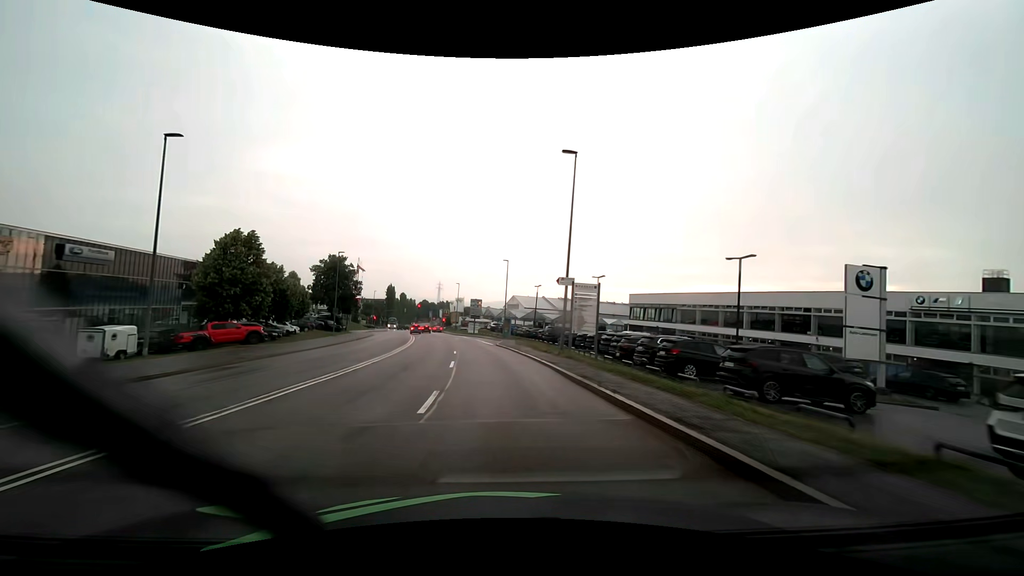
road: secondary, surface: asphalt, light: Day
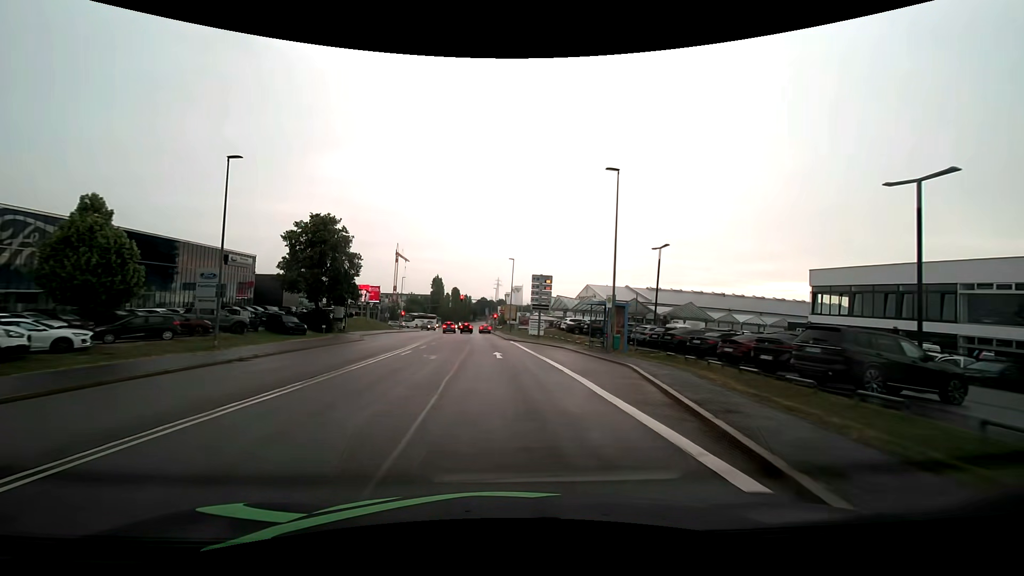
(-2.4, +36.7) m; -7°
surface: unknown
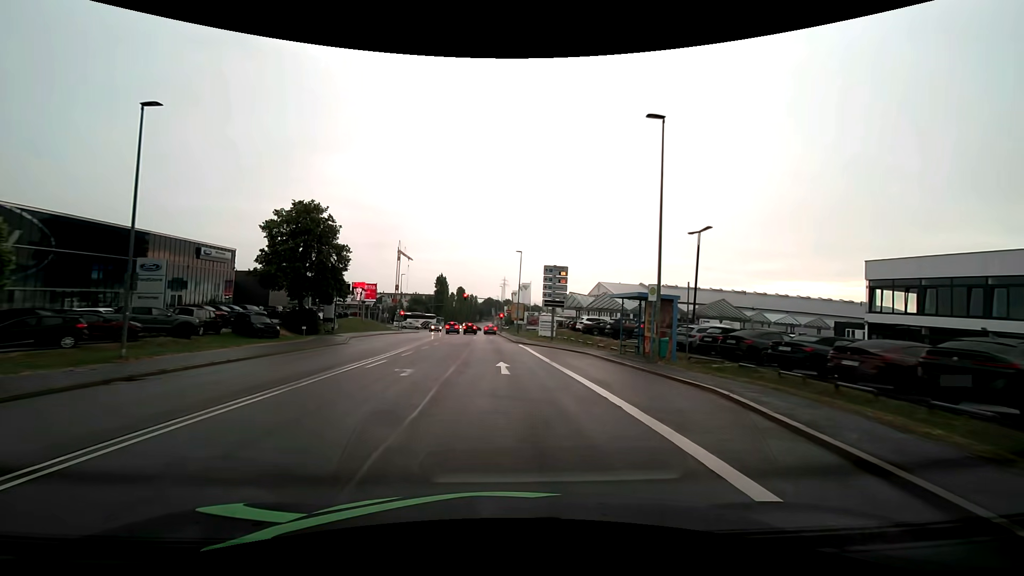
(-0.1, +6.9) m; -1°
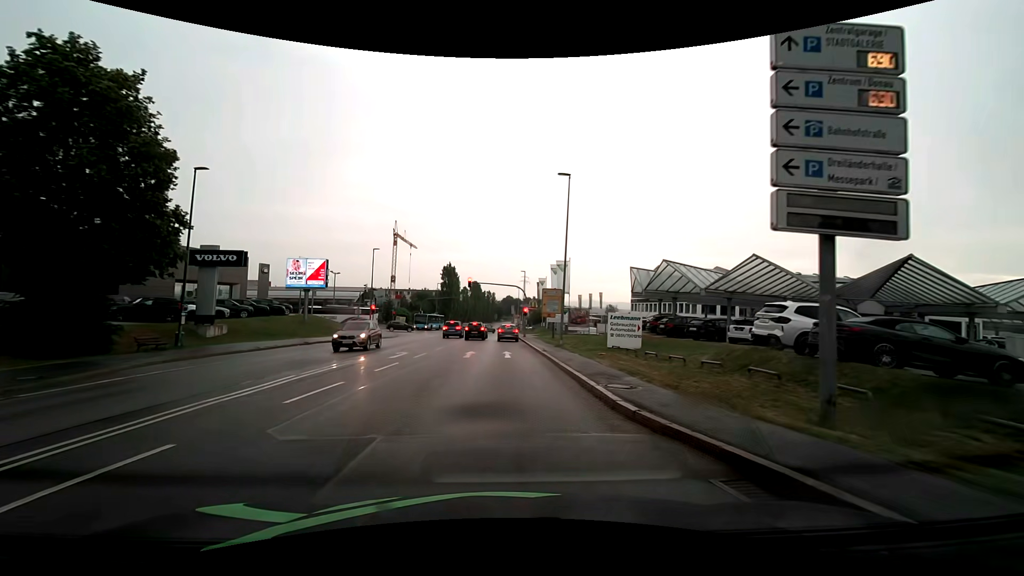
(-0.7, +31.1) m; -2°
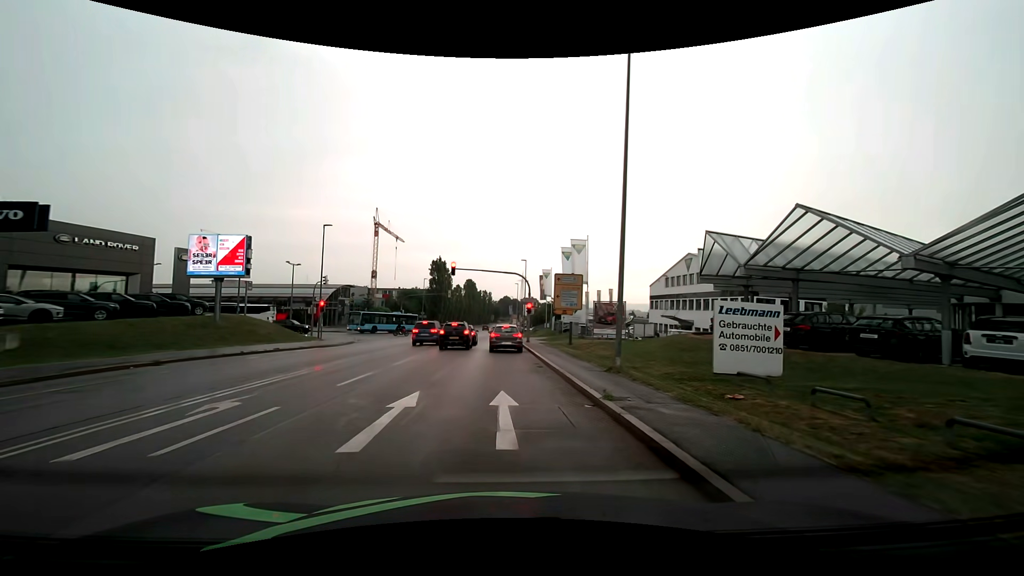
(0.0, +15.0) m; 0°
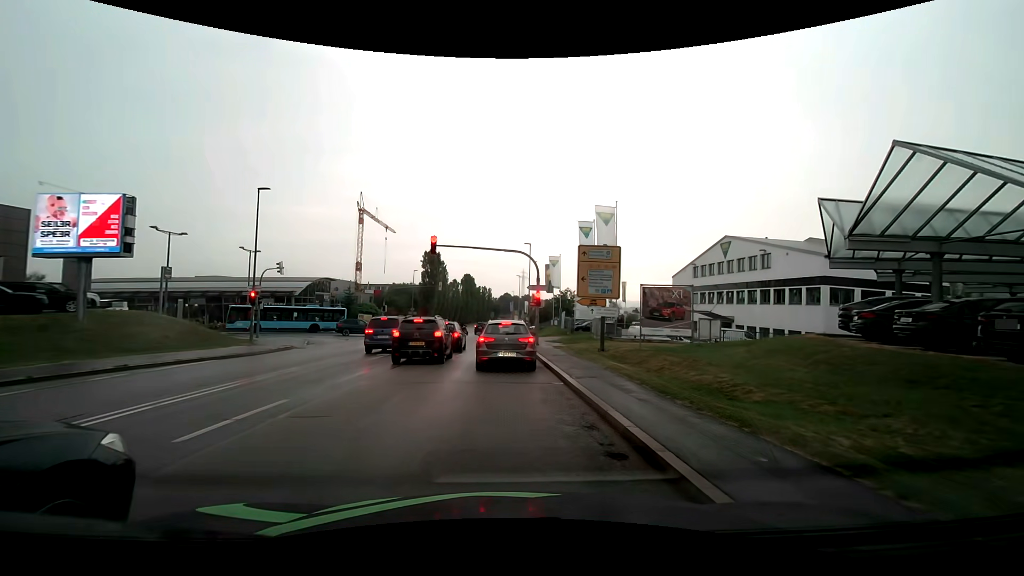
(+0.1, +11.3) m; 0°
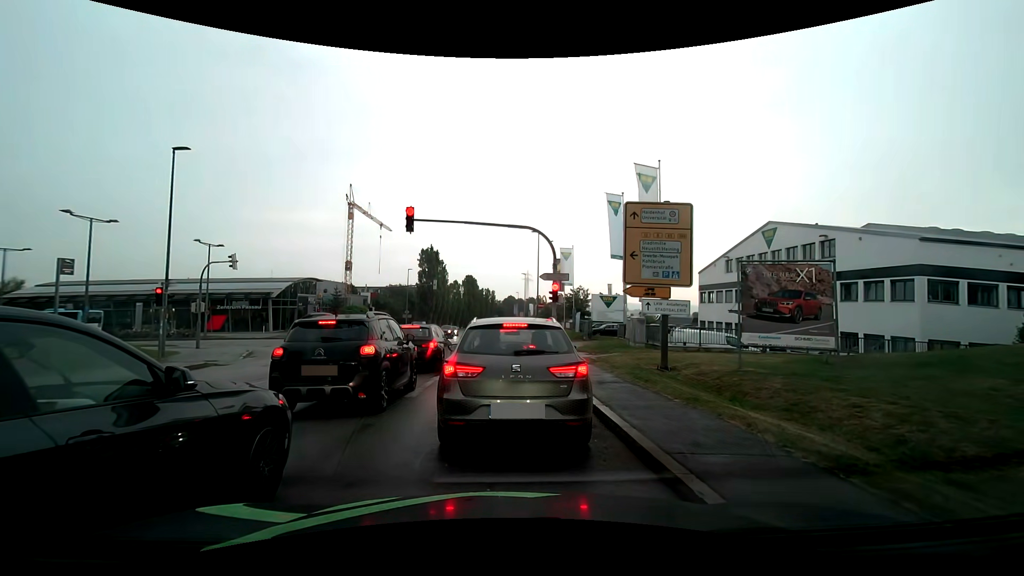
(0.0, +8.2) m; +1°
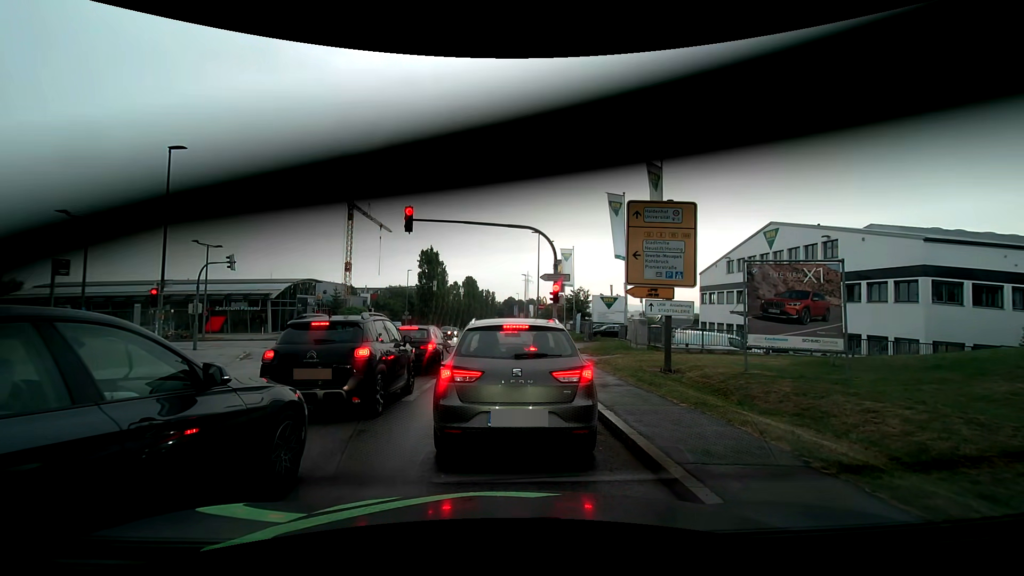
(0.0, +0.3) m; 0°
(0, +10) (-1, +20) (-1, +30) (-2, +40) (-2, +50) (-3, +60) (-3, +70) (-4, +80) (-4, +90) (-5, +100) m
